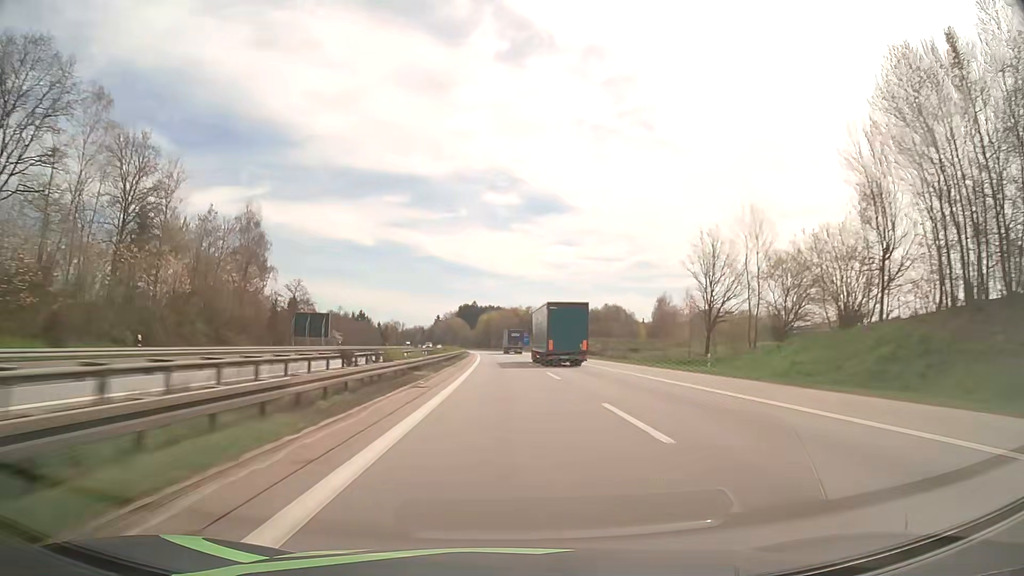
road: motorway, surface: asphalt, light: Day
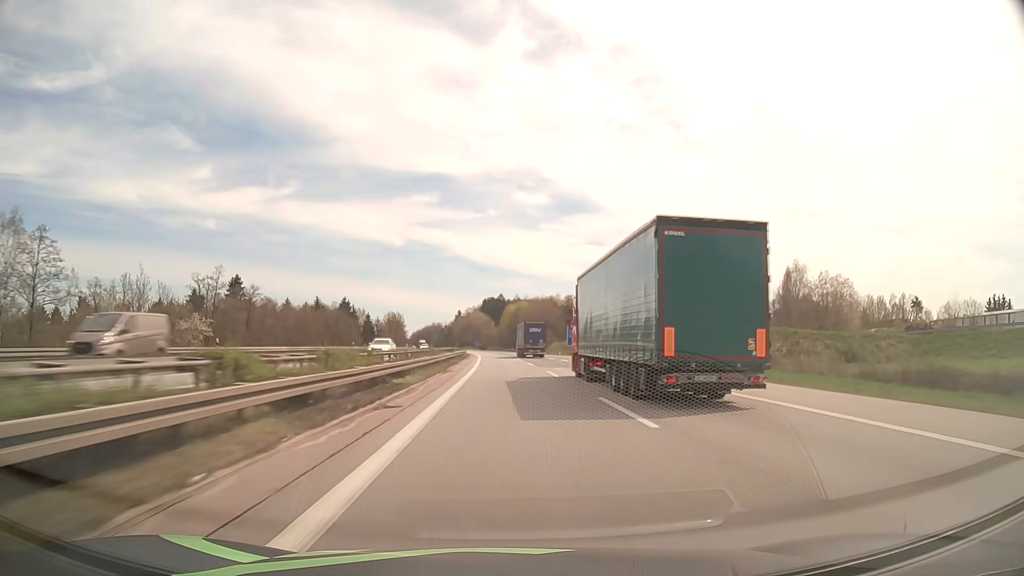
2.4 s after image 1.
(-2.0, +87.6) m; -2°
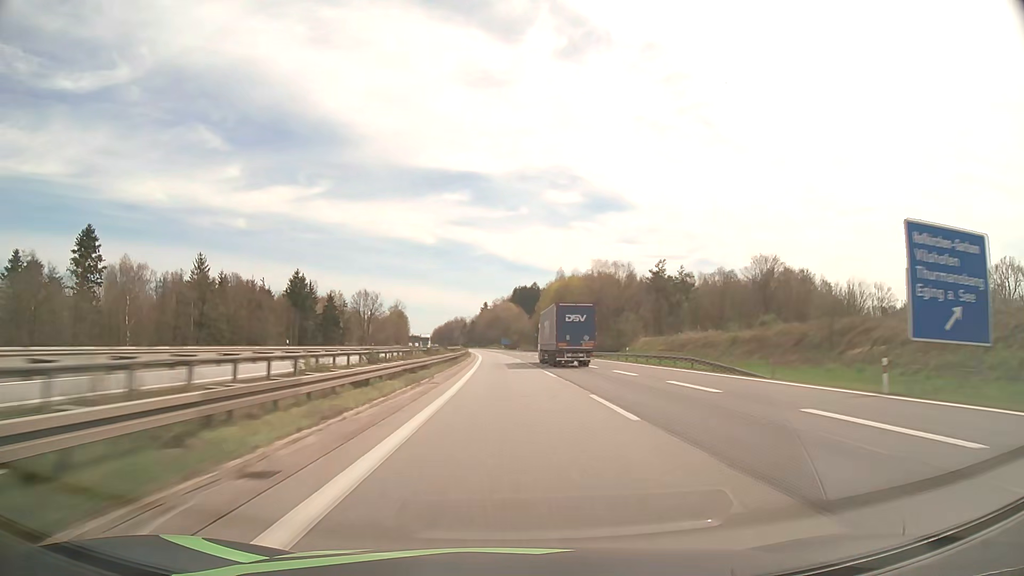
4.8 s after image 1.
(-1.7, +88.4) m; -3°
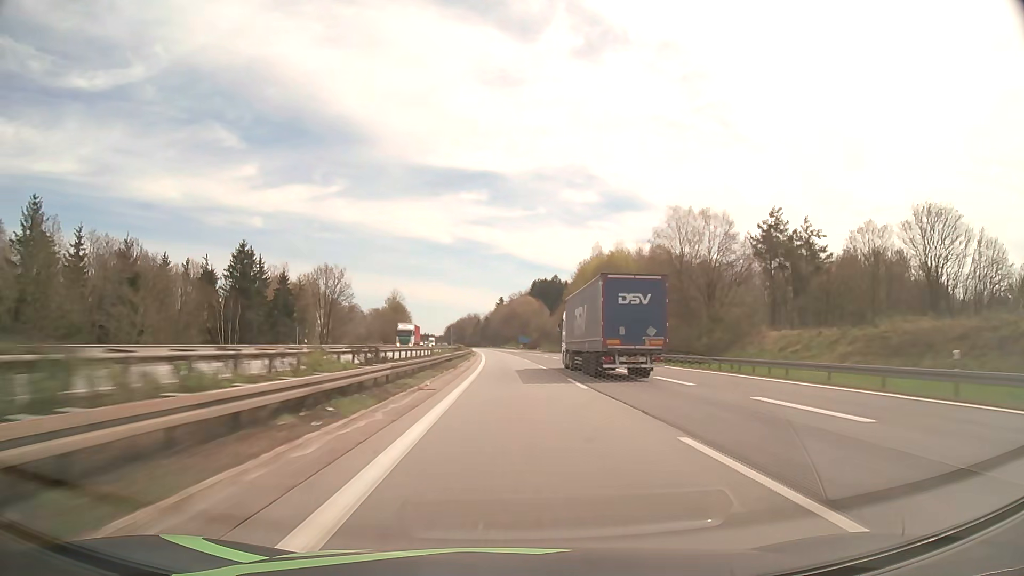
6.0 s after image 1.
(-0.6, +44.4) m; -1°
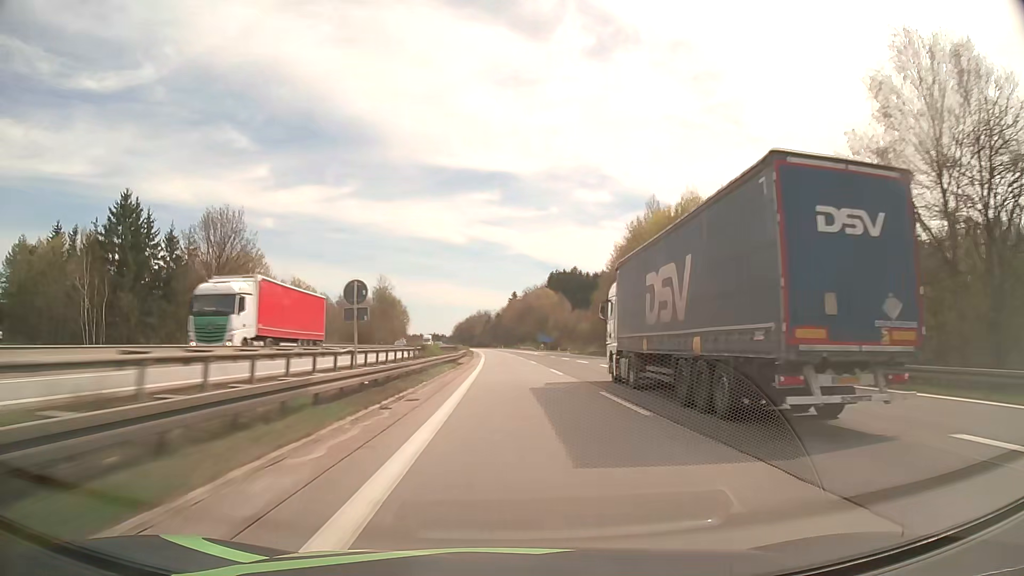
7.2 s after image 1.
(-0.4, +44.5) m; -1°
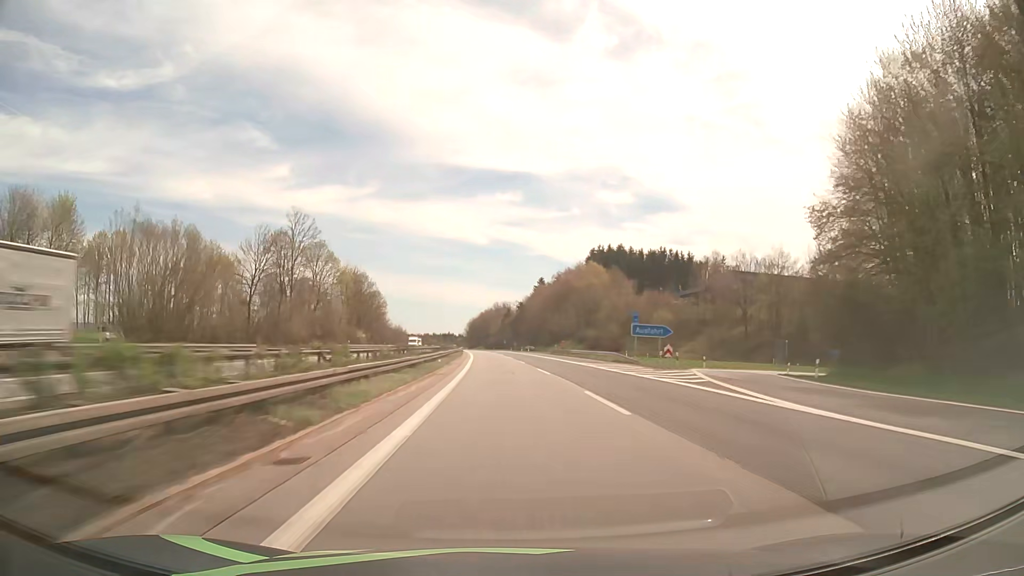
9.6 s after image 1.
(-1.5, +89.0) m; -2°
